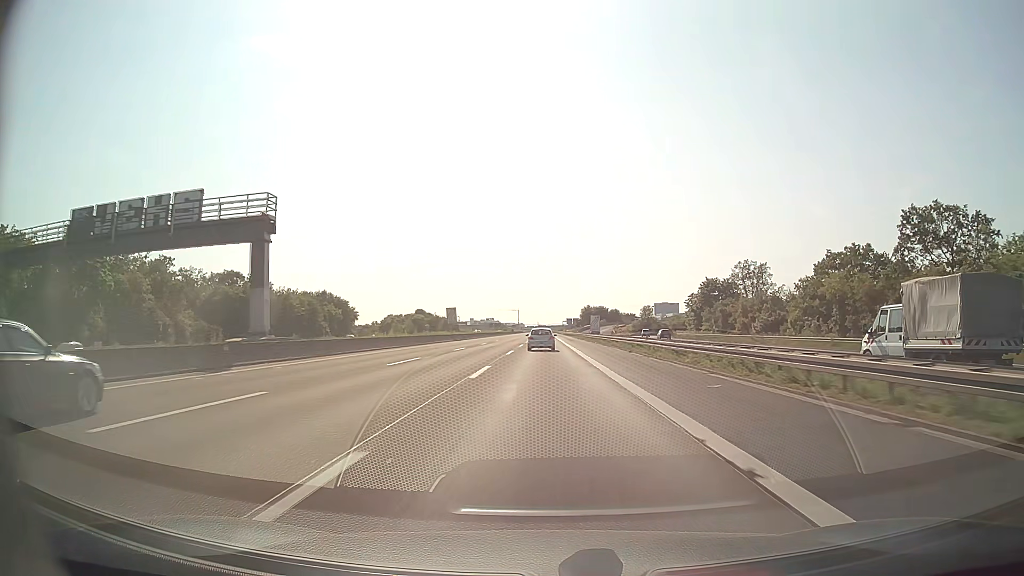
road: motorway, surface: asphalt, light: Day
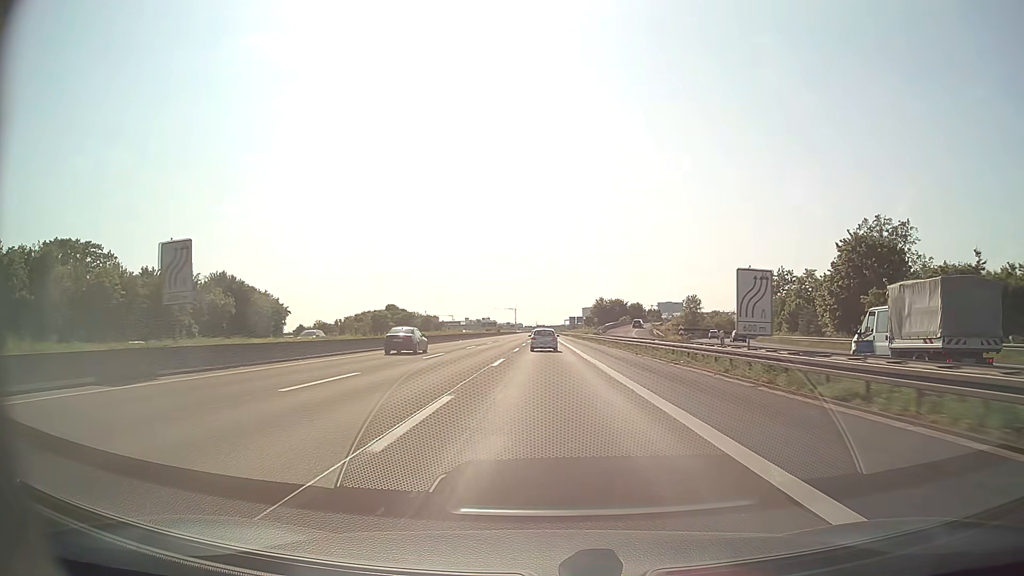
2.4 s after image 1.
(0.0, +65.3) m; 0°
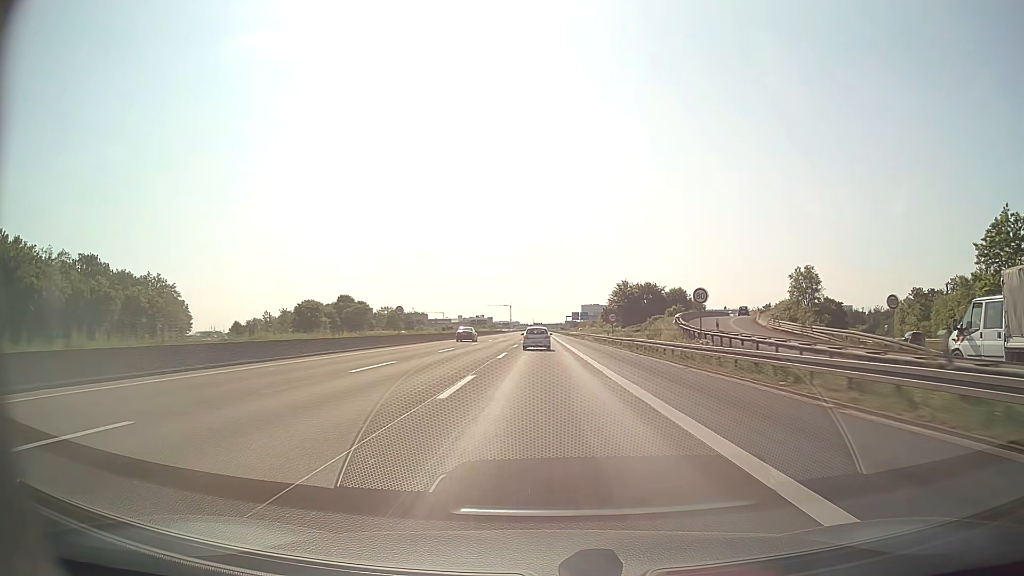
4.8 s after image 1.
(+0.1, +65.9) m; 0°
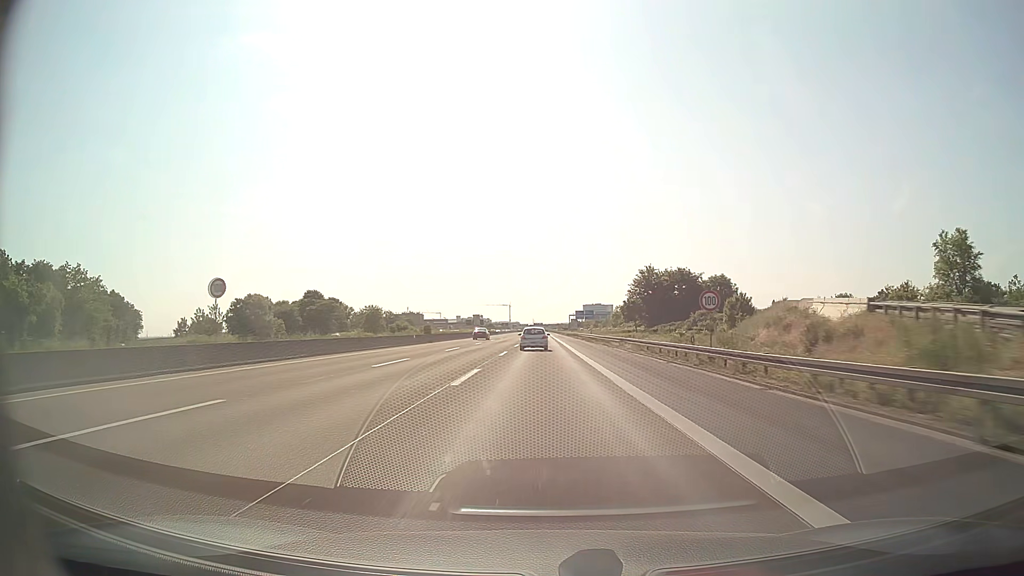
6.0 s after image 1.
(0.0, +32.9) m; 0°
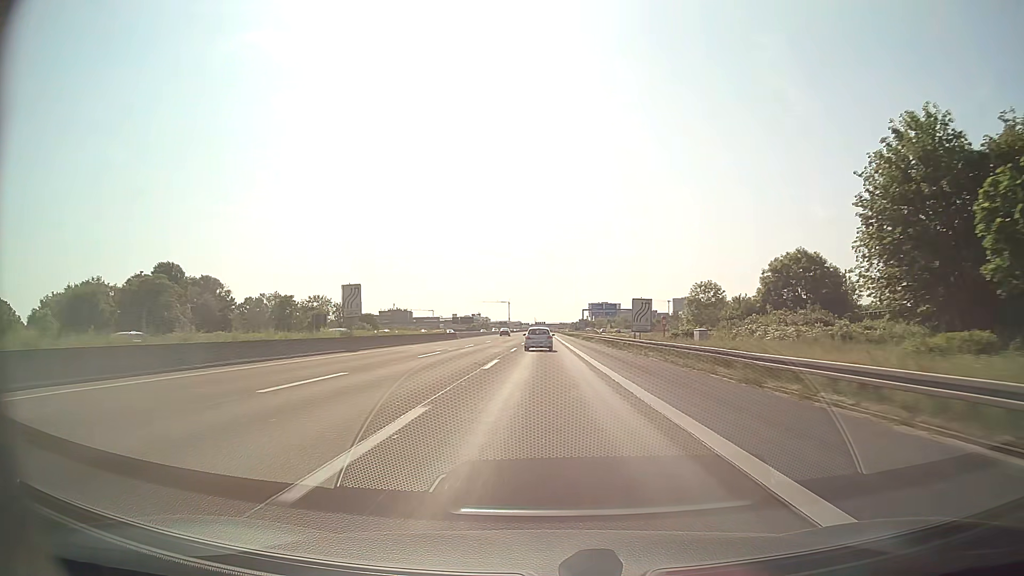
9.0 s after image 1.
(-0.2, +82.3) m; 0°
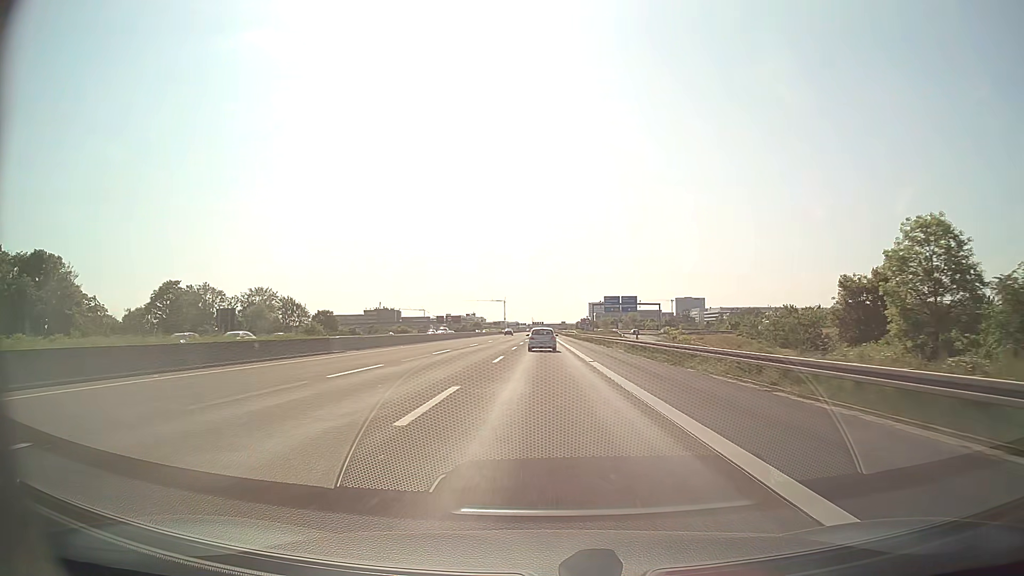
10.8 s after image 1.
(0.0, +49.4) m; 0°
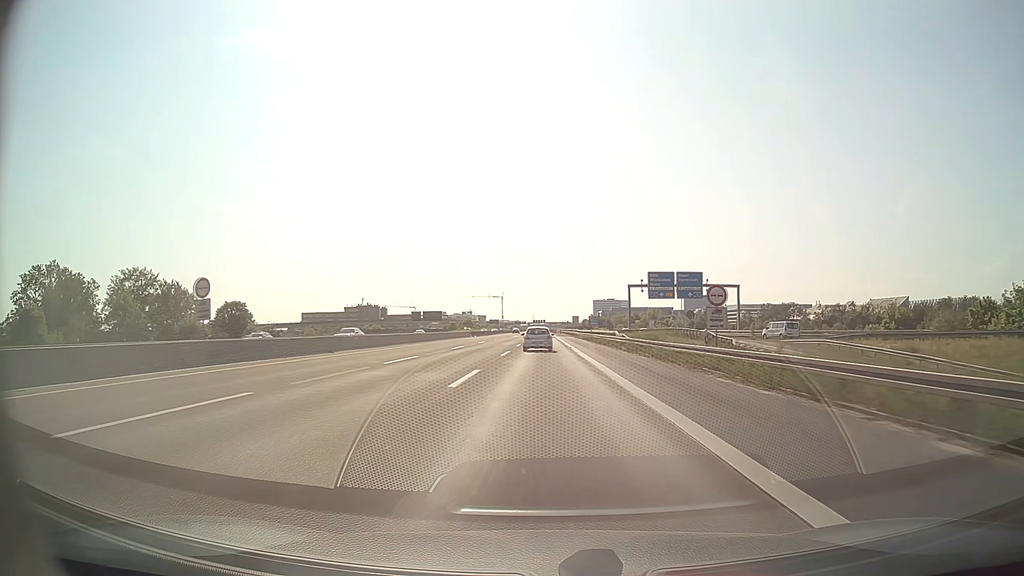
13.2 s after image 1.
(+0.1, +65.7) m; 0°
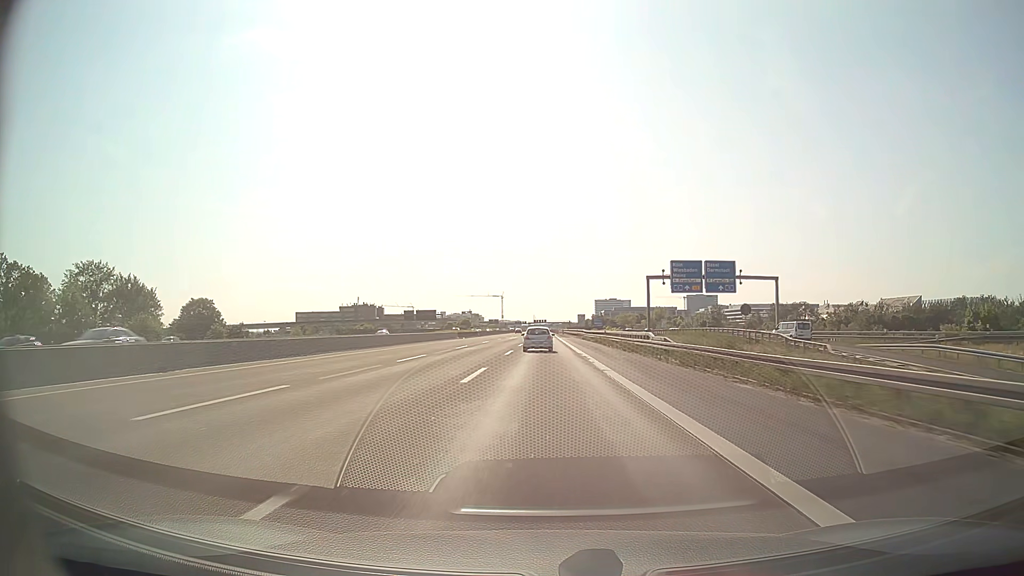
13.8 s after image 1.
(0.0, +16.3) m; 0°
(0, +10) (0, +20) (0, +30) (0, +40) (0, +50) (0, +60) (0, +70) (0, +80) (0, +90) (0, +100) m
